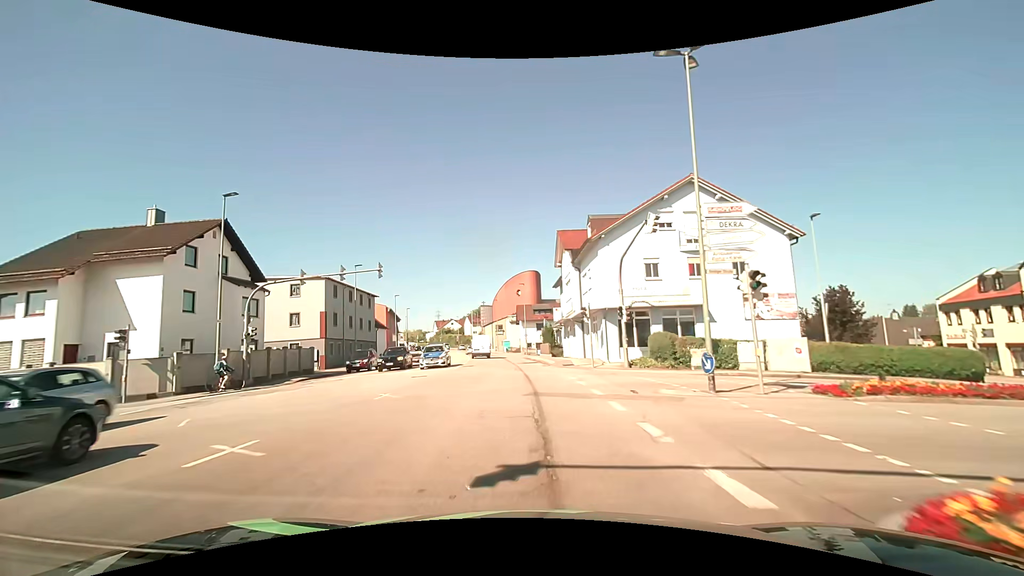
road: tertiary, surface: asphalt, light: Day
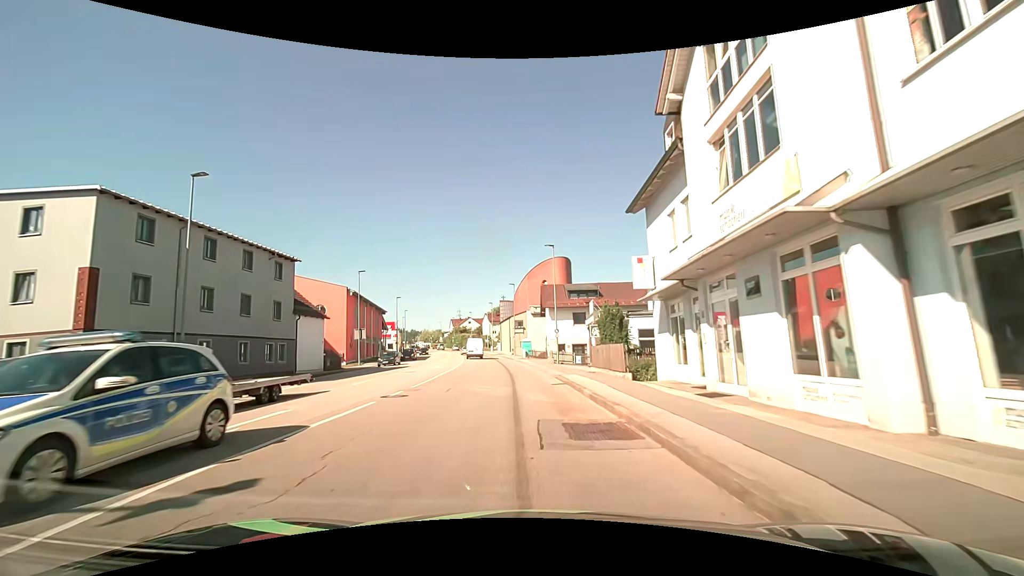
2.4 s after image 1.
(-0.7, +28.6) m; -3°
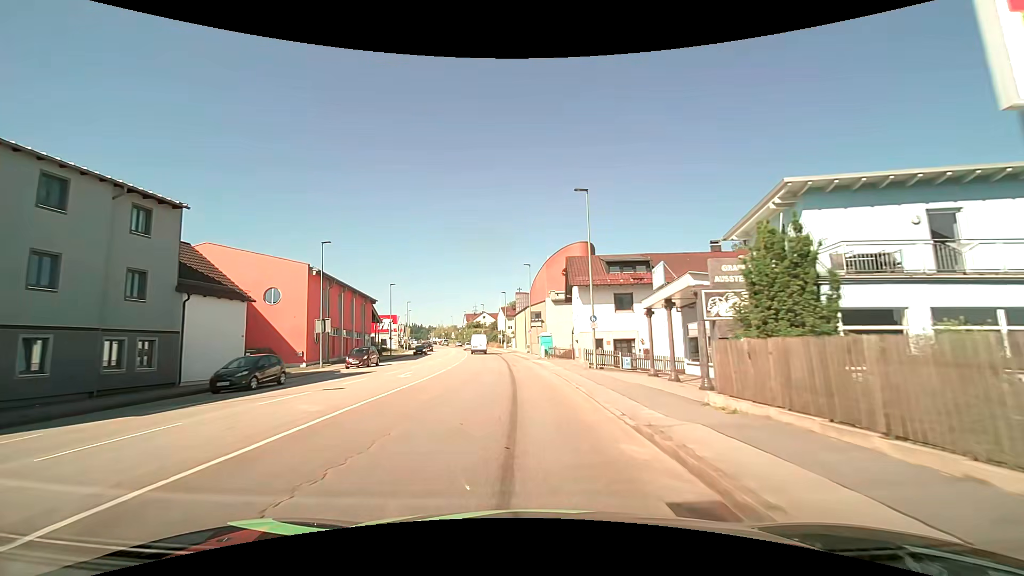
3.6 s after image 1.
(-0.1, +14.4) m; -1°
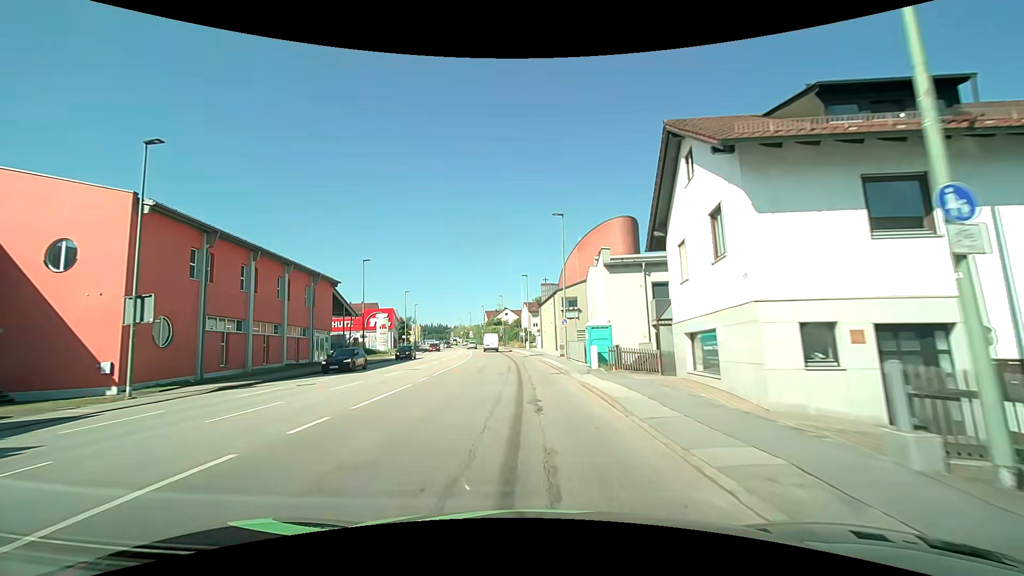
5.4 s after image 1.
(-0.7, +22.1) m; -3°
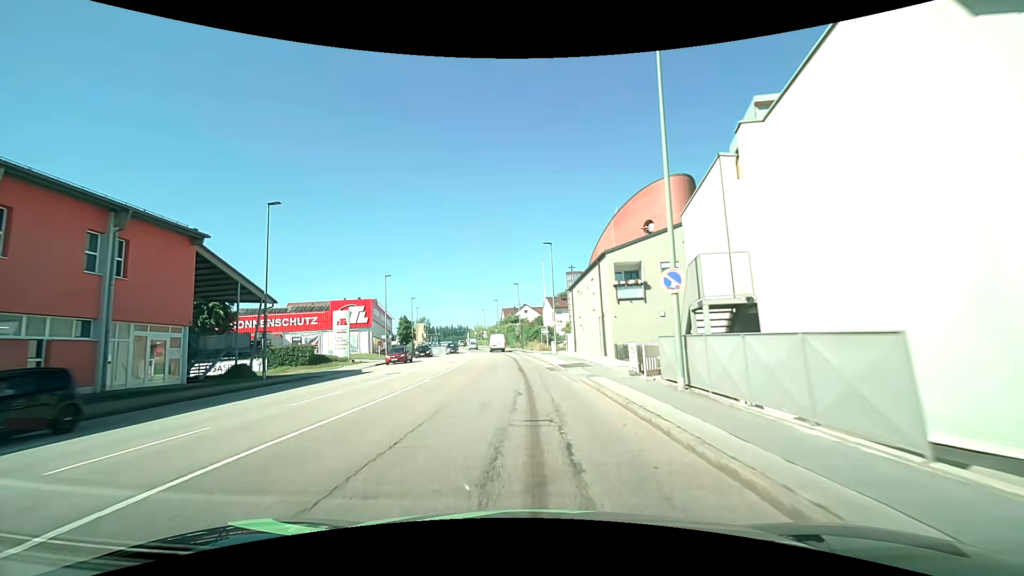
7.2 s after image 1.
(-0.5, +22.5) m; -3°
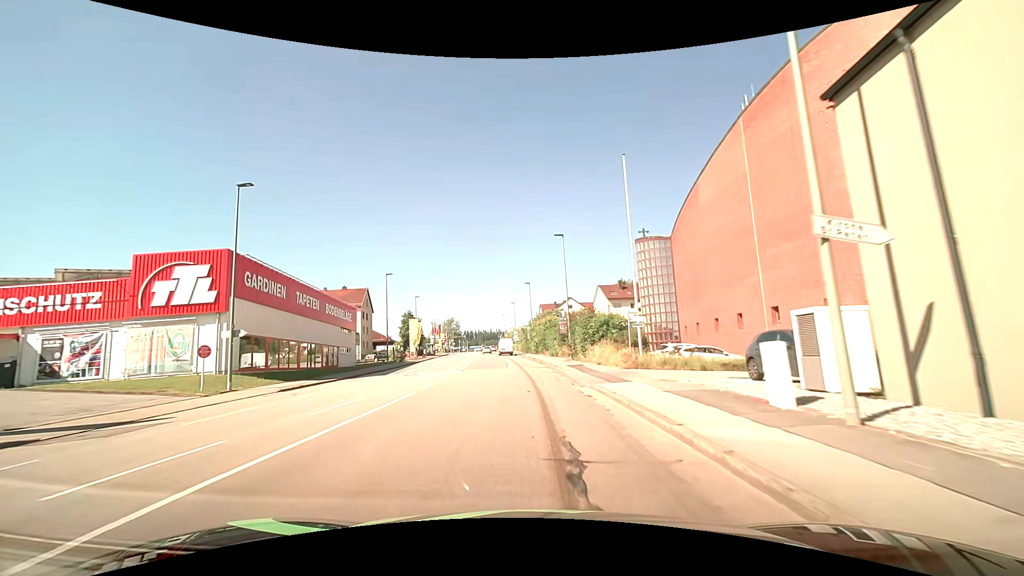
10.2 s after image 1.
(-1.2, +37.9) m; -4°
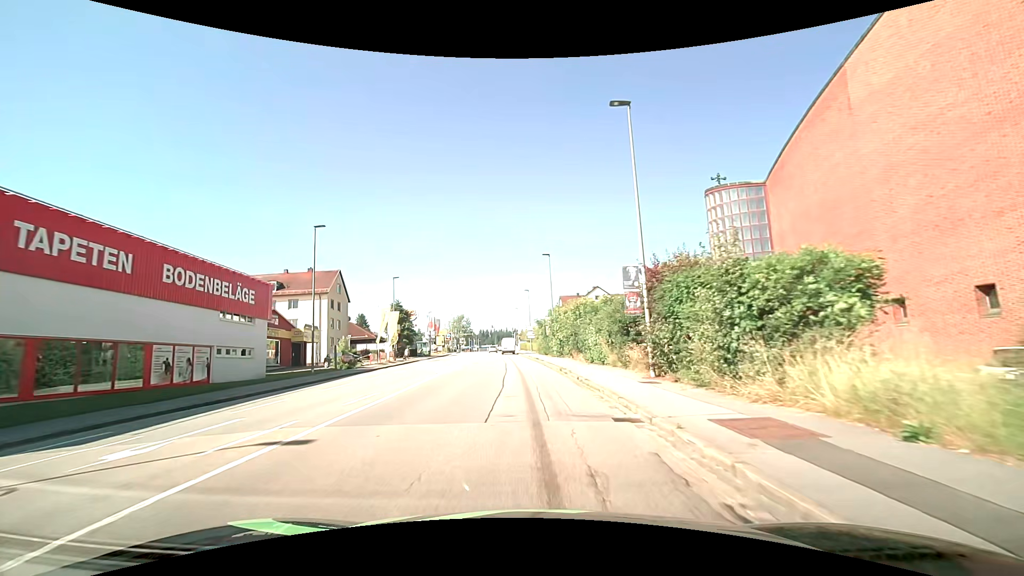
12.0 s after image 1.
(-0.4, +22.8) m; -2°
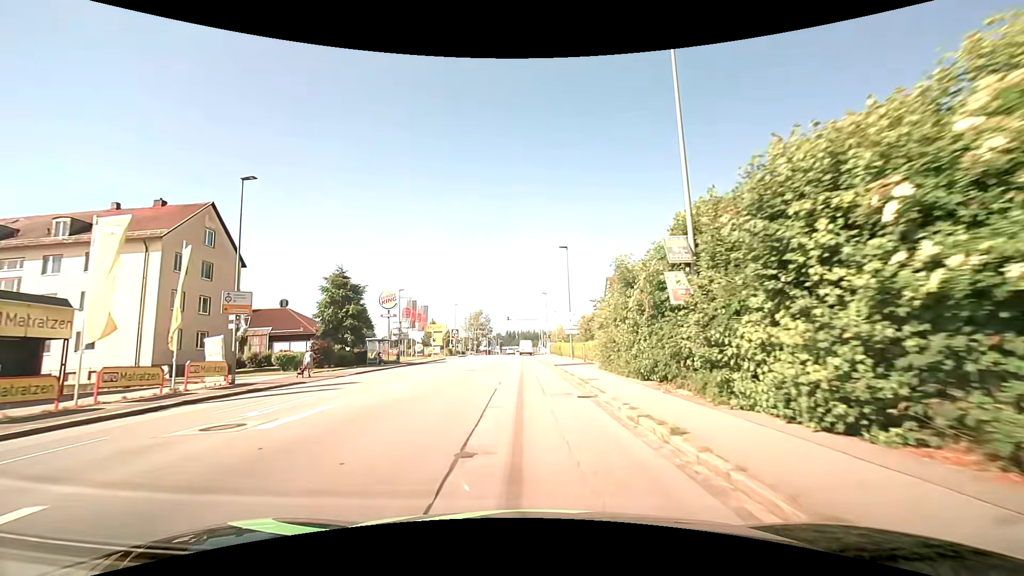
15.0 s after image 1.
(-1.1, +37.7) m; -3°
(0, +10) (0, +20) (0, +30) (0, +40) (-1, +50) (-1, +60) (-1, +70) (-1, +80) (-2, +90) (-2, +100) m
